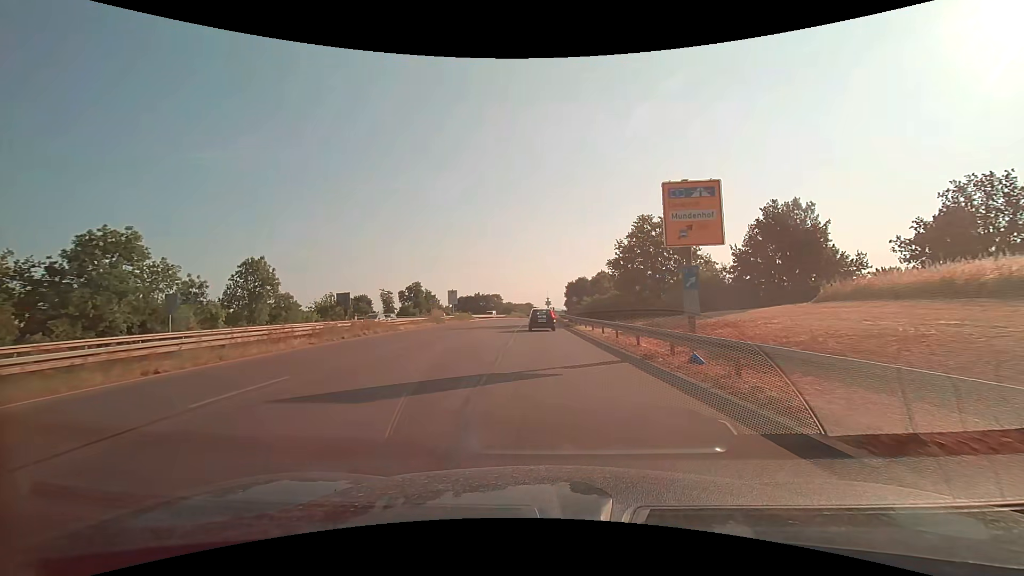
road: trunk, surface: asphalt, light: Day
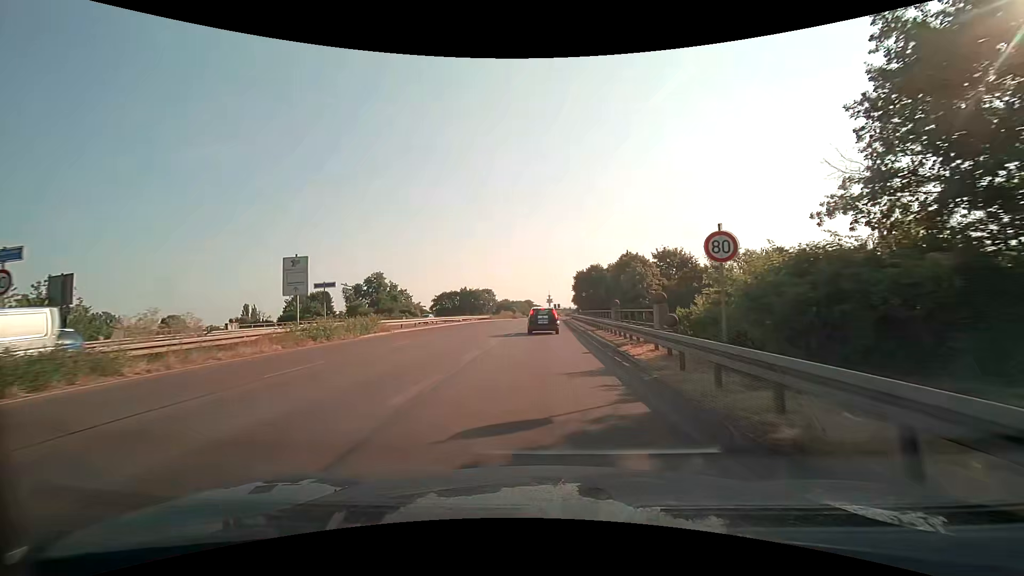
(-0.2, +41.0) m; 0°
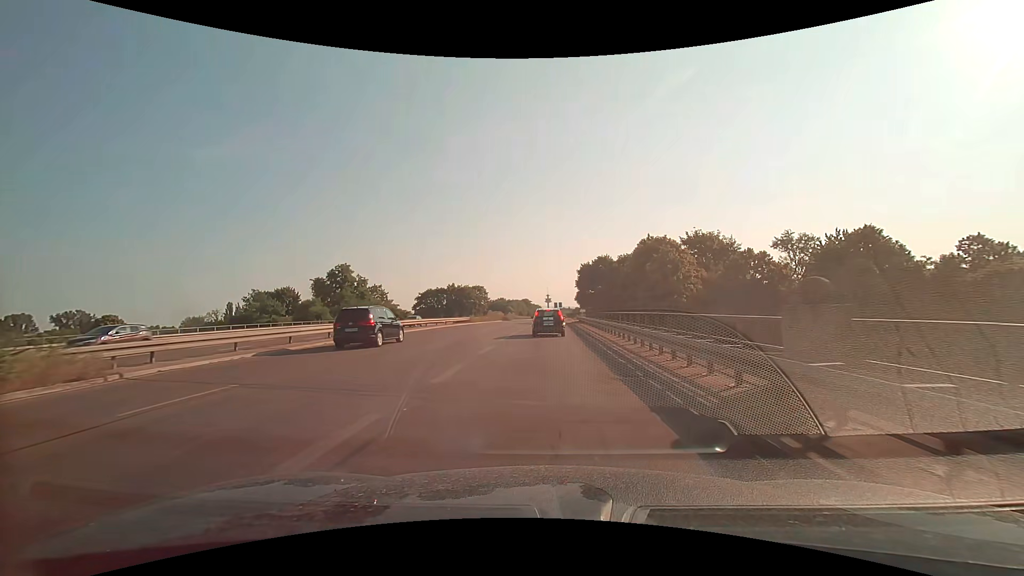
(0.0, +21.5) m; 0°
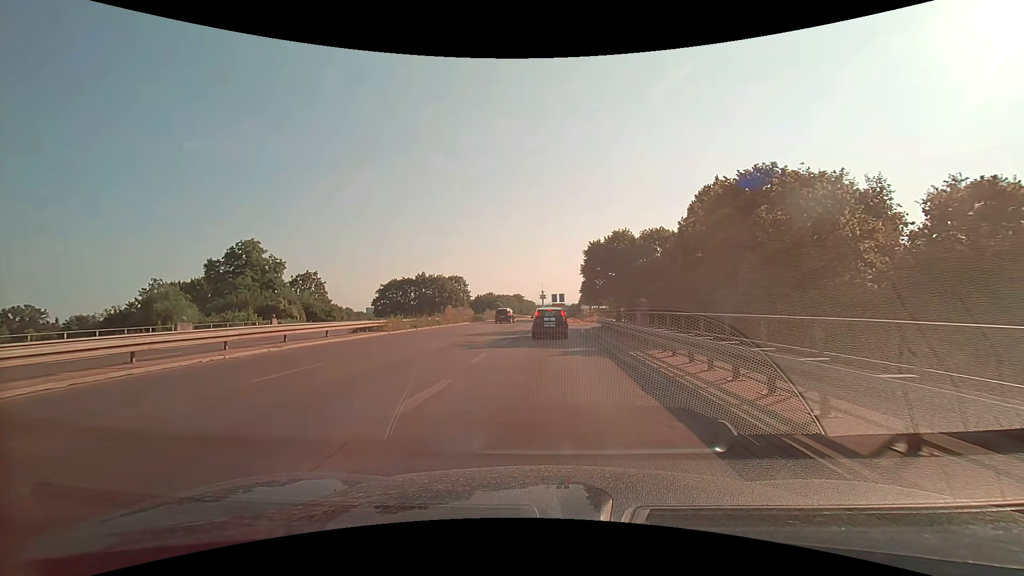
(+0.2, +32.6) m; +1°
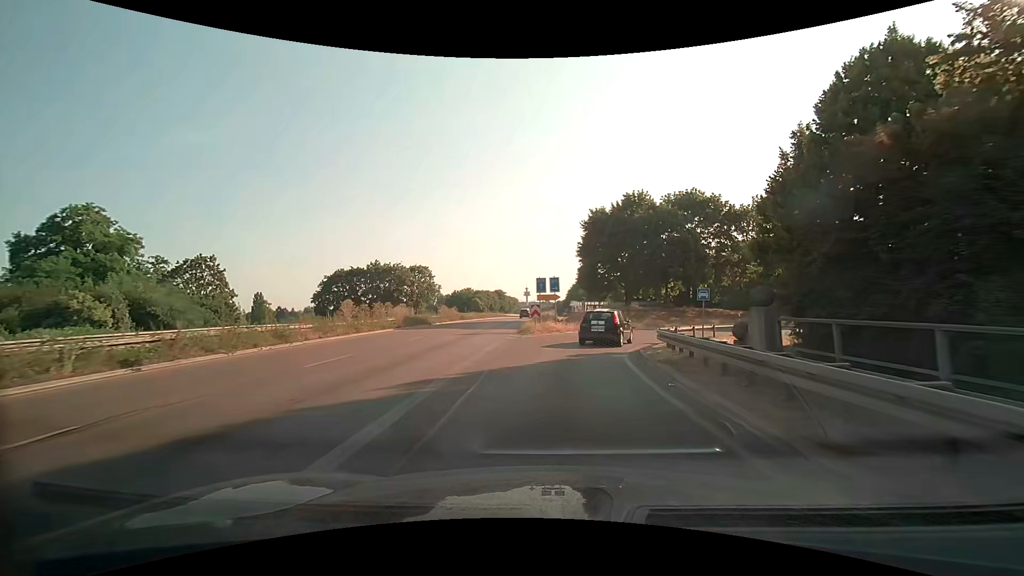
(+0.2, +24.4) m; +2°
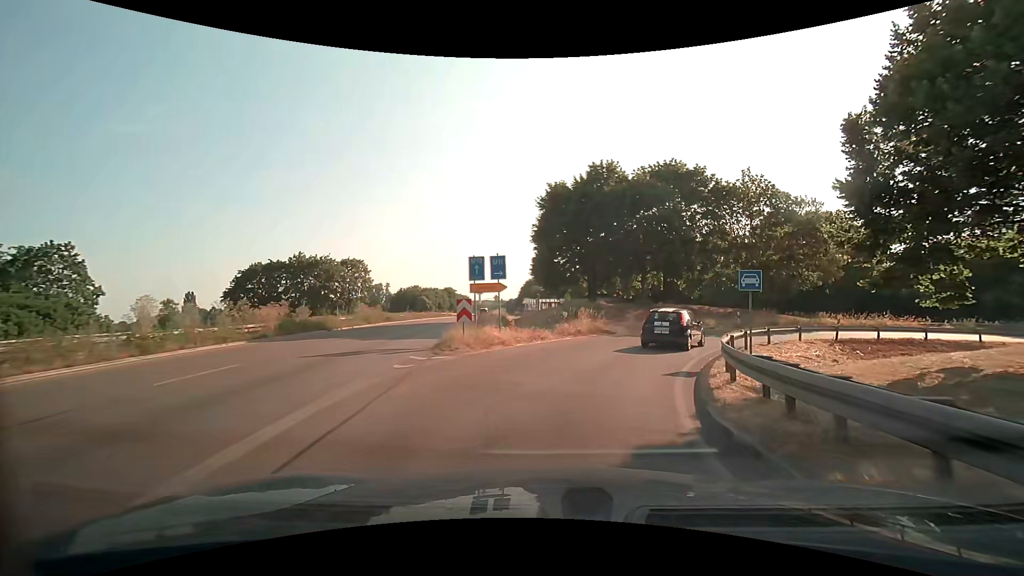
(+0.4, +11.2) m; +6°
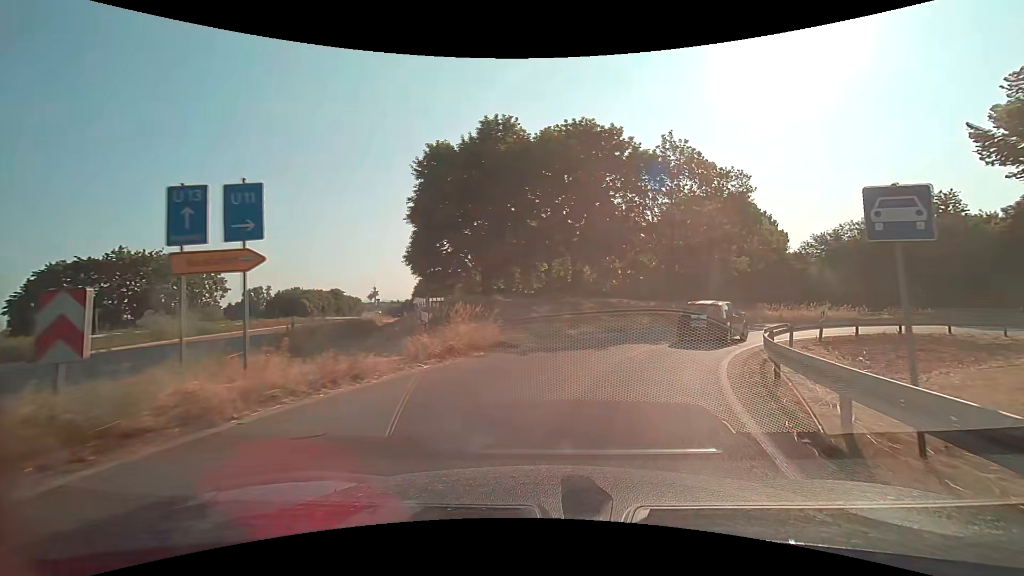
(+0.9, +10.5) m; +11°
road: trunk_link
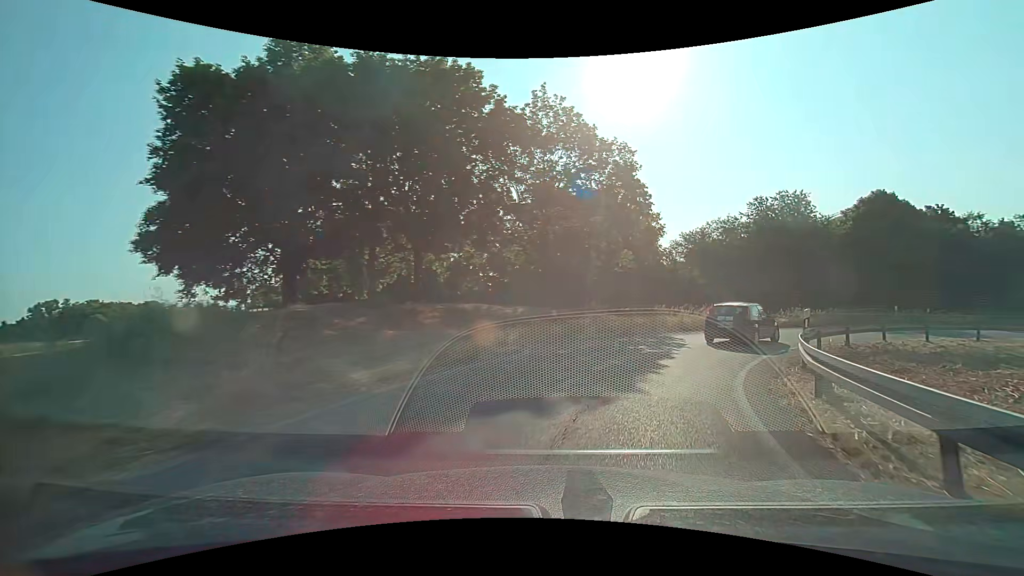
(+1.4, +10.2) m; +16°
